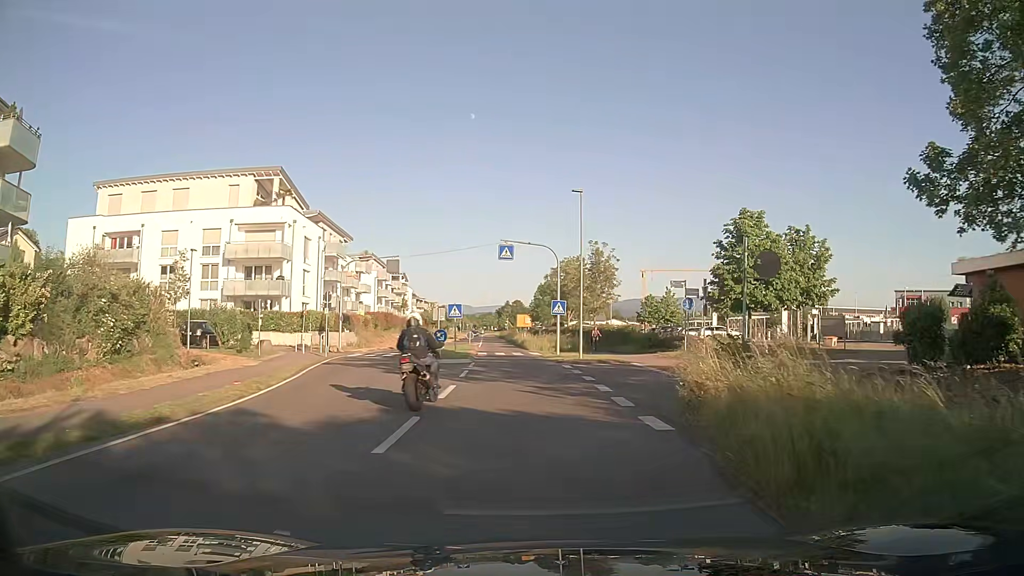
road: secondary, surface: asphalt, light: Day
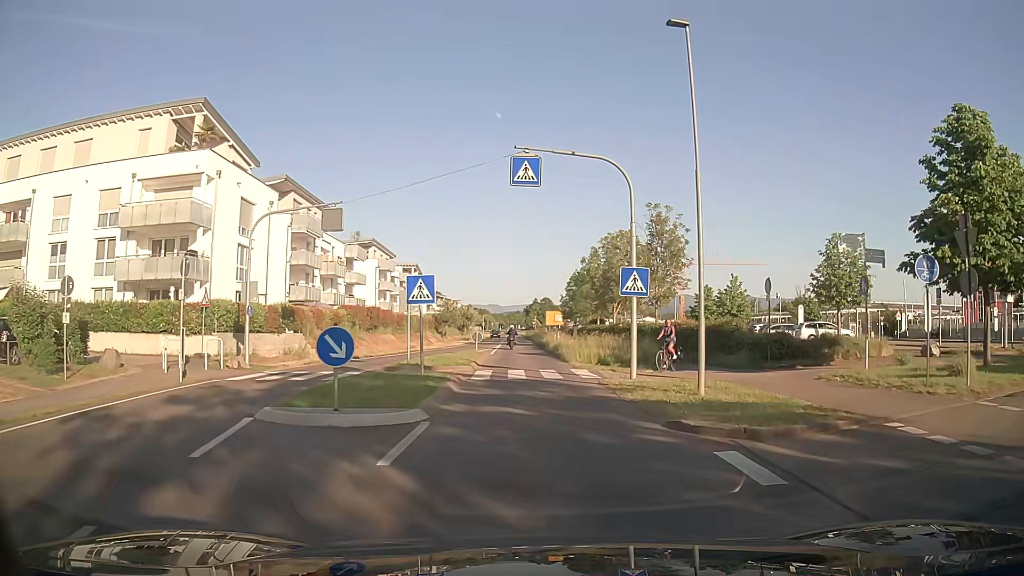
(-0.4, +18.4) m; -2°
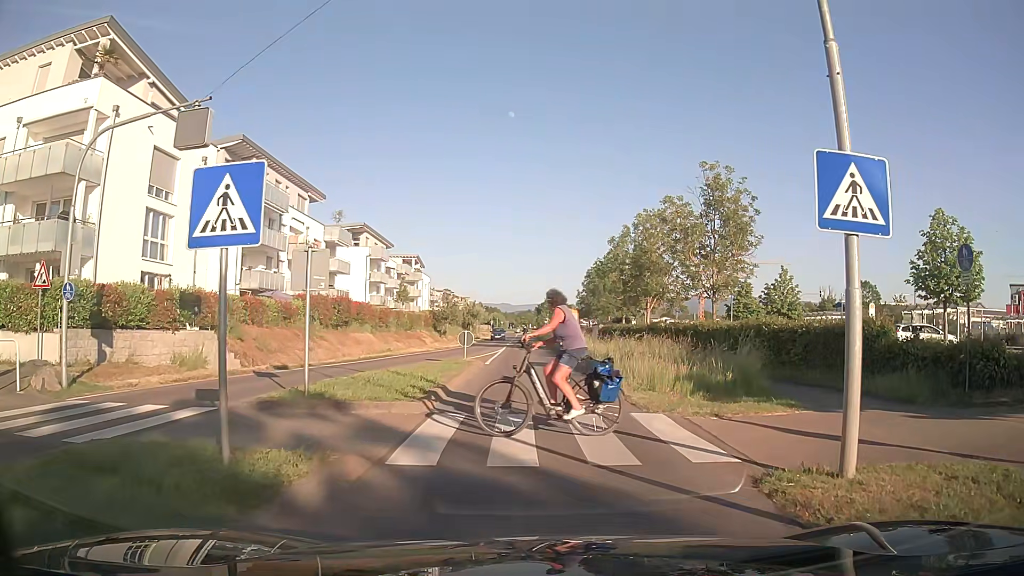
(0.0, +11.4) m; -1°
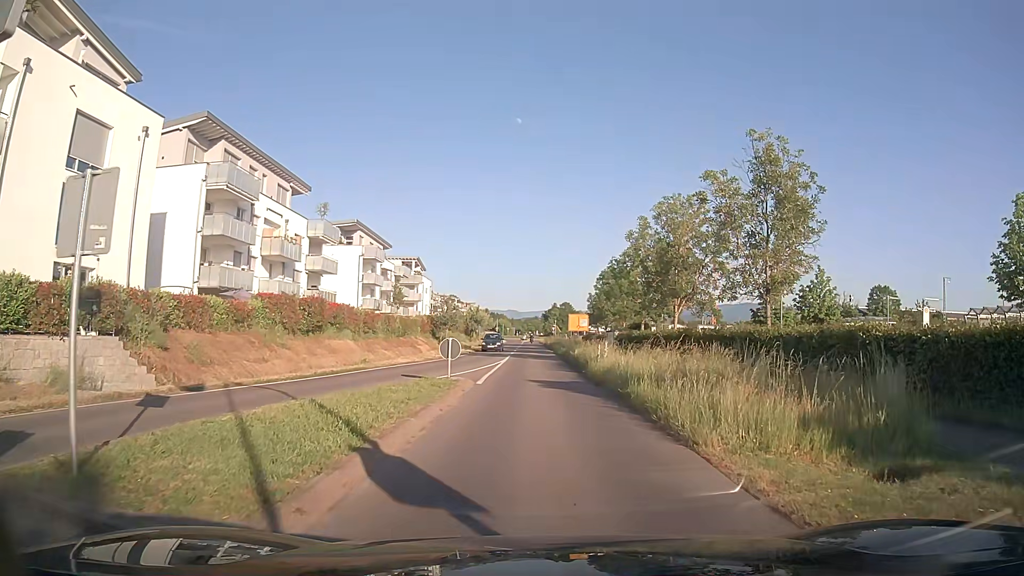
(0.0, +7.2) m; +1°
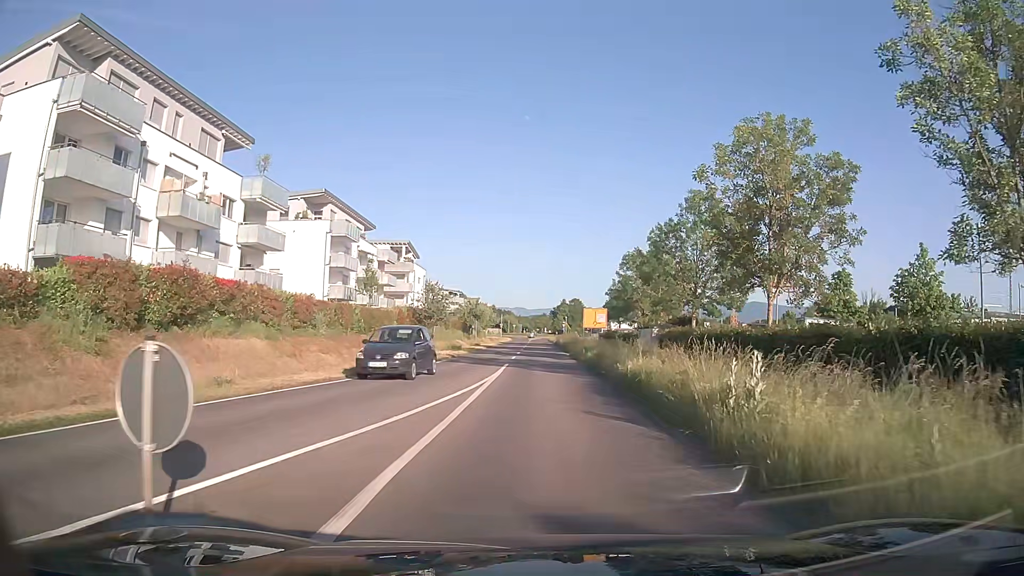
(-0.4, +15.7) m; -2°
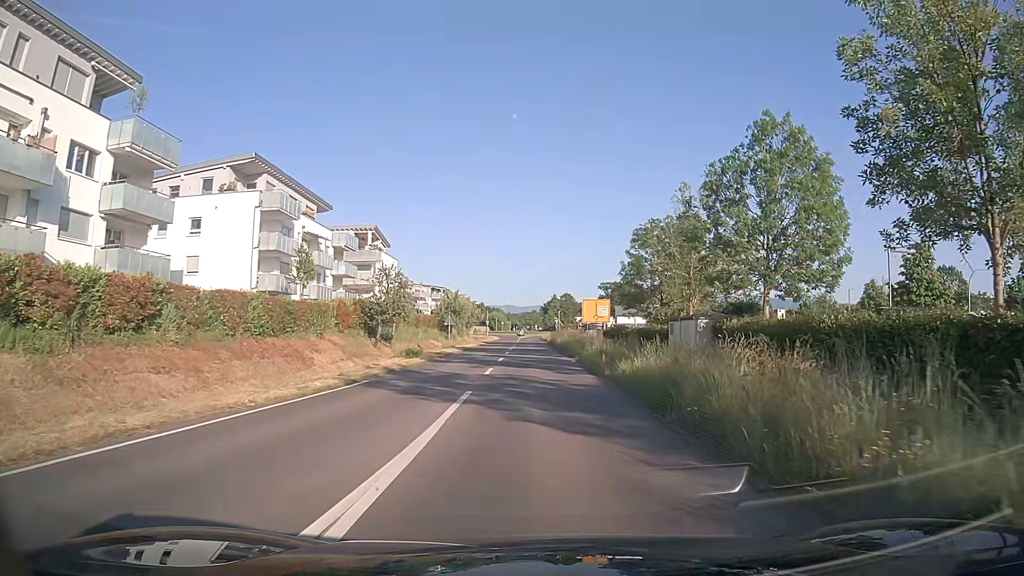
(+0.1, +14.3) m; +1°
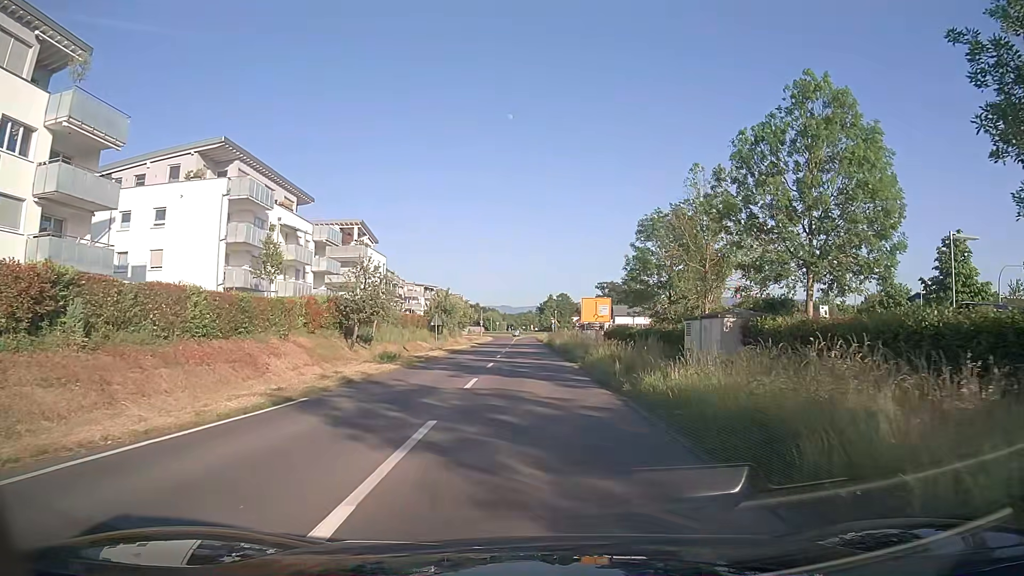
(0.0, +4.8) m; 0°
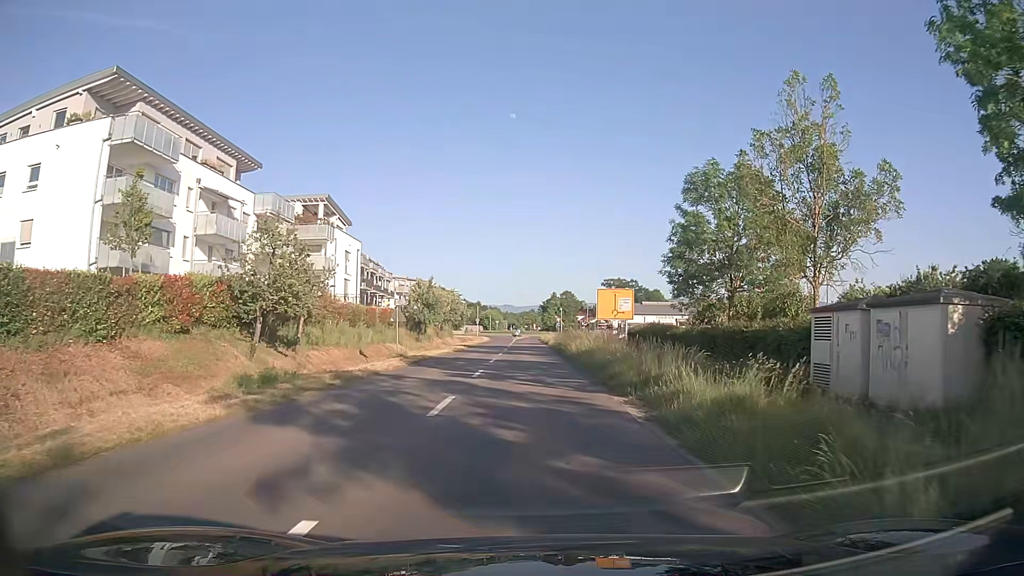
(0.0, +14.4) m; 0°
(0, +10) (0, +20) (0, +30) (0, +40) (0, +50) (0, +60) (0, +70) (0, +80) (0, +90) (0, +100) m
